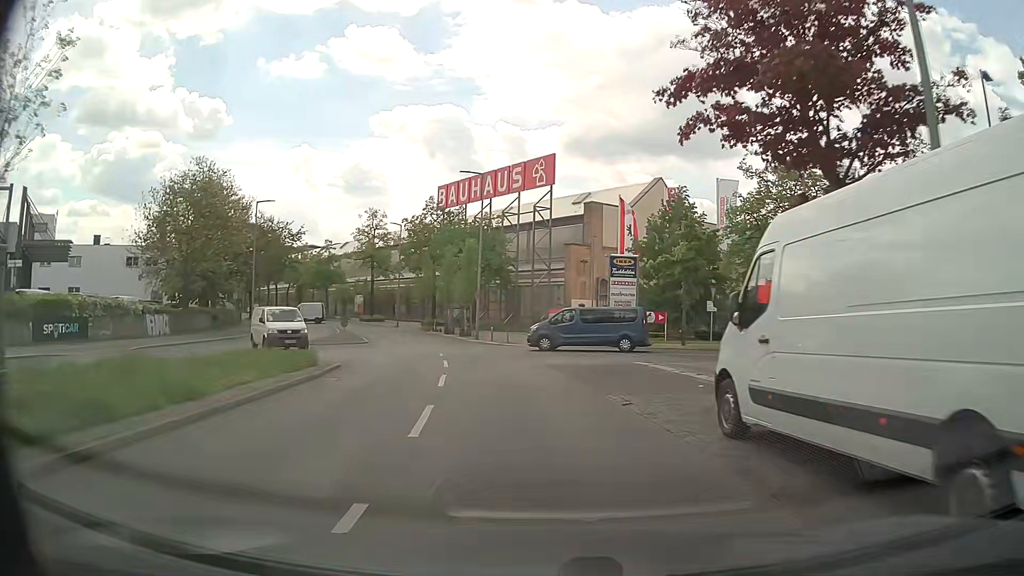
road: tertiary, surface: asphalt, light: Day
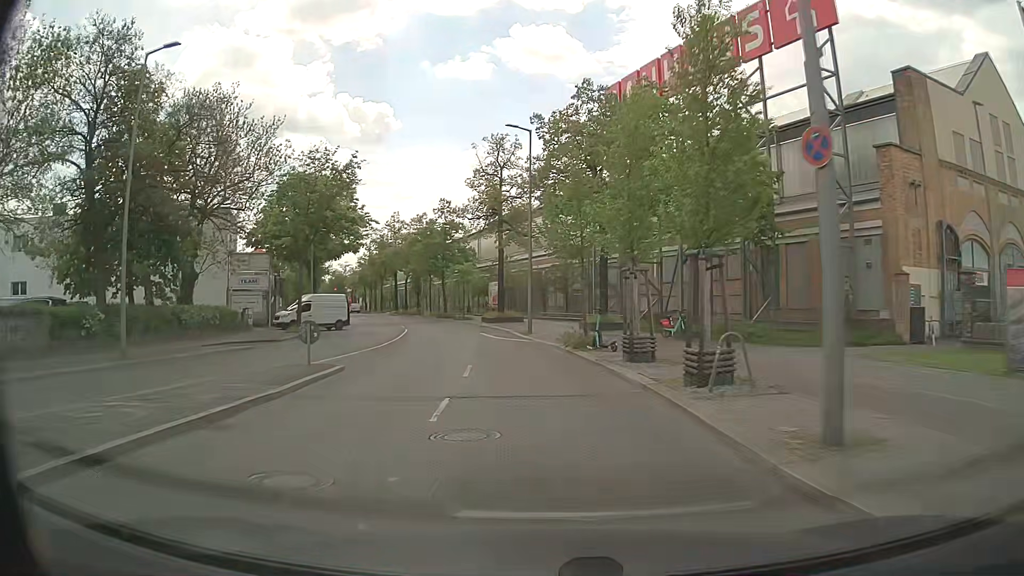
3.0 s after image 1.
(-5.3, +35.6) m; -16°
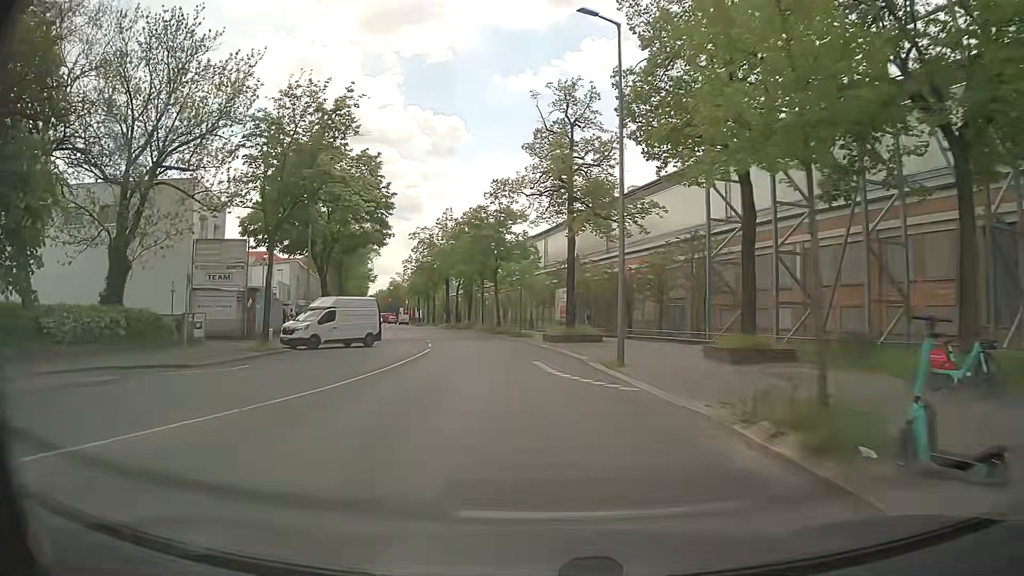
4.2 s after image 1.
(-0.8, +14.9) m; -7°
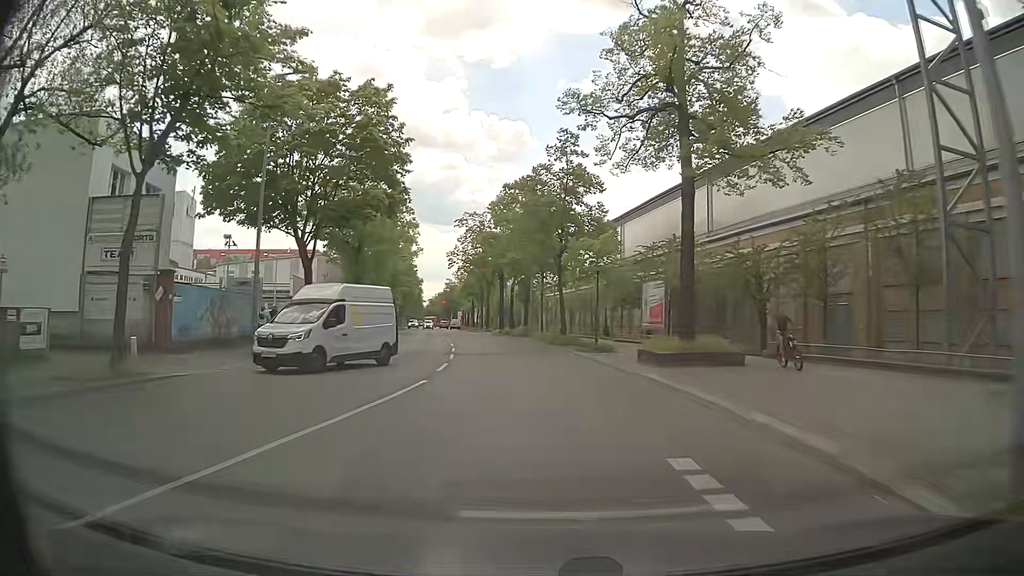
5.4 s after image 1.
(-0.6, +15.0) m; -5°
(0, +10) (-1, +20) (-2, +30) (-3, +40) (-5, +50) (-6, +60) (-8, +69) (-10, +79) (-11, +89) (-13, +99) m
